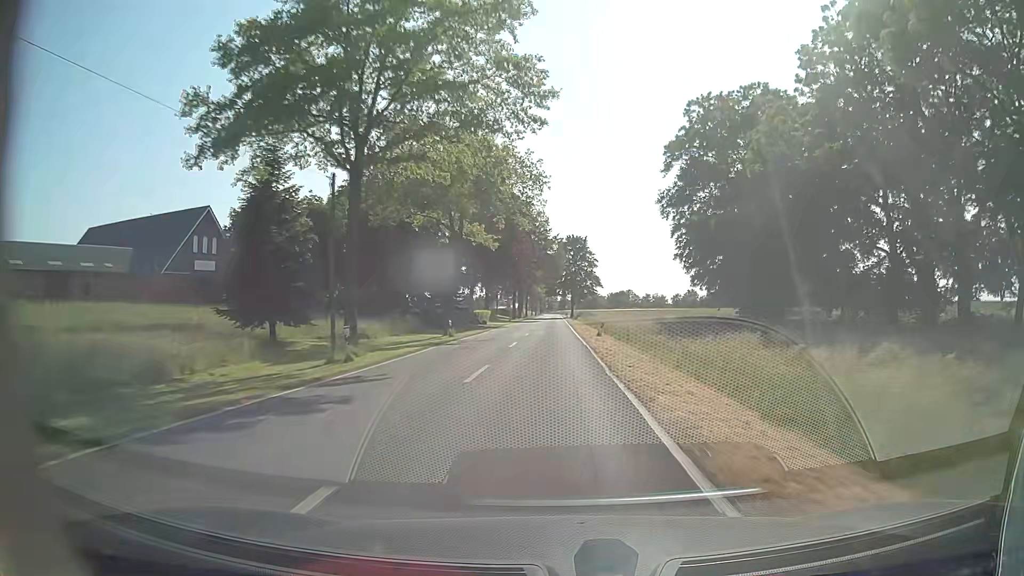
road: tertiary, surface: asphalt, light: Day
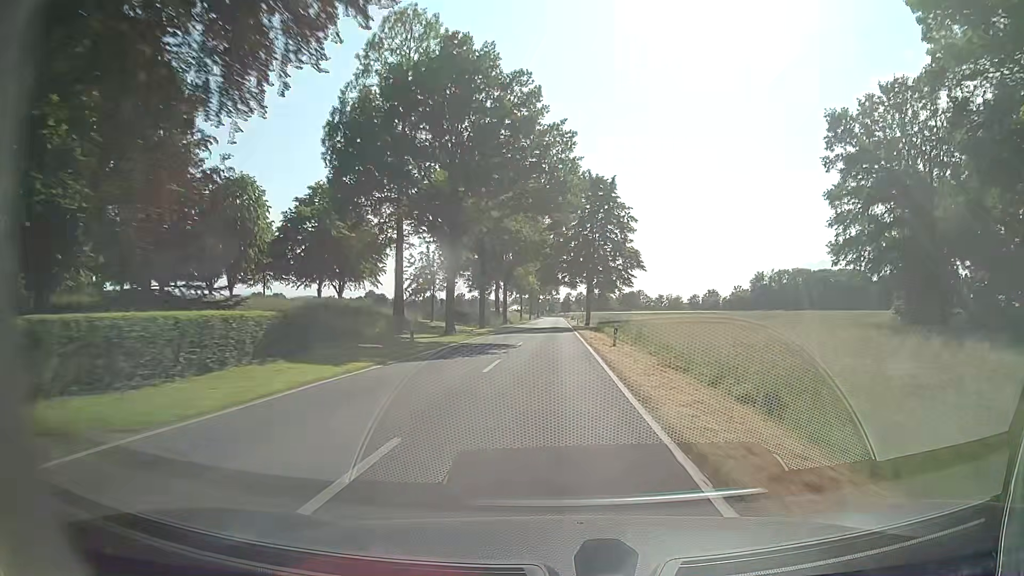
(-0.1, +58.6) m; 0°
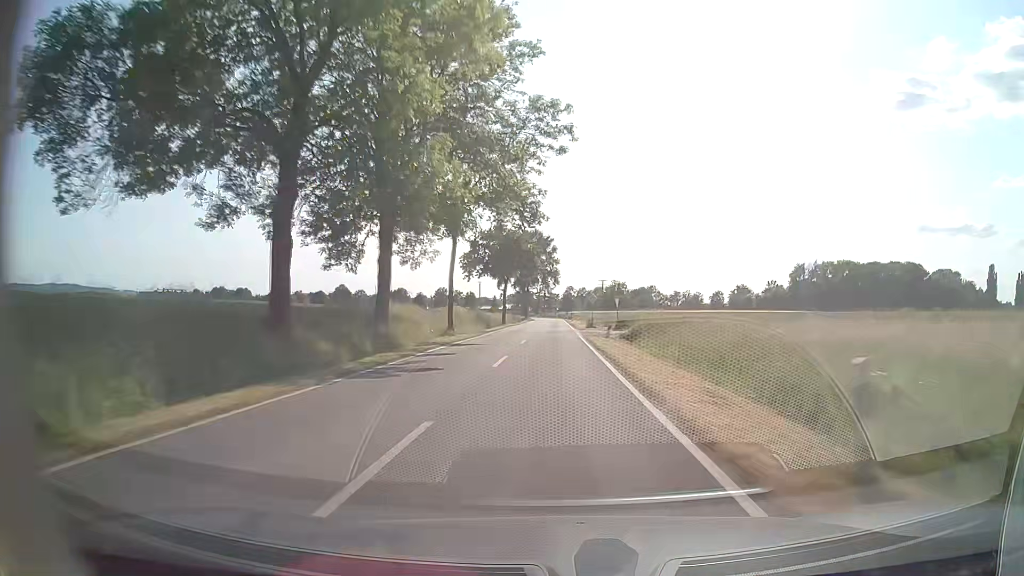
(0.0, +72.0) m; 0°
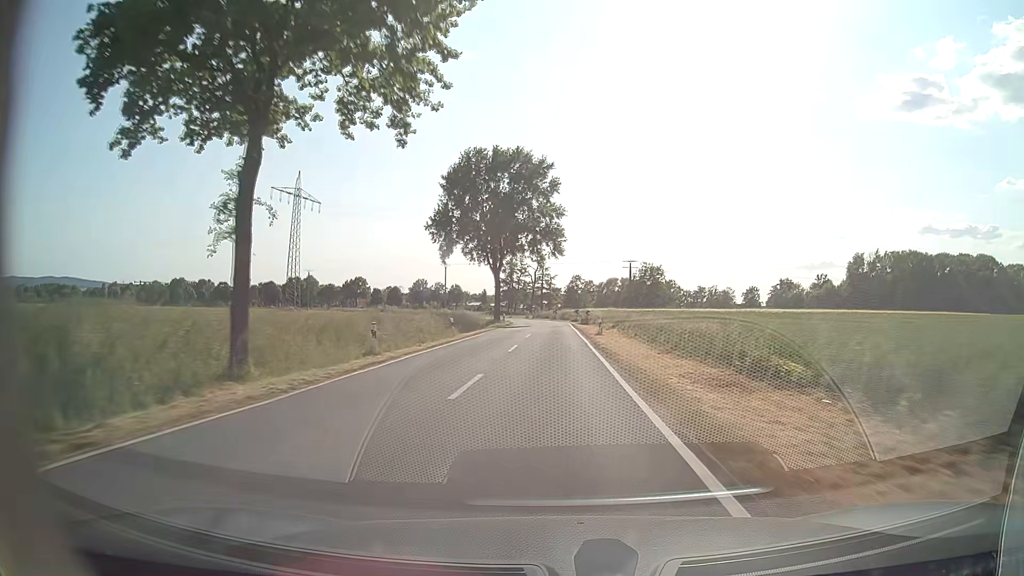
(-0.3, +66.9) m; -1°
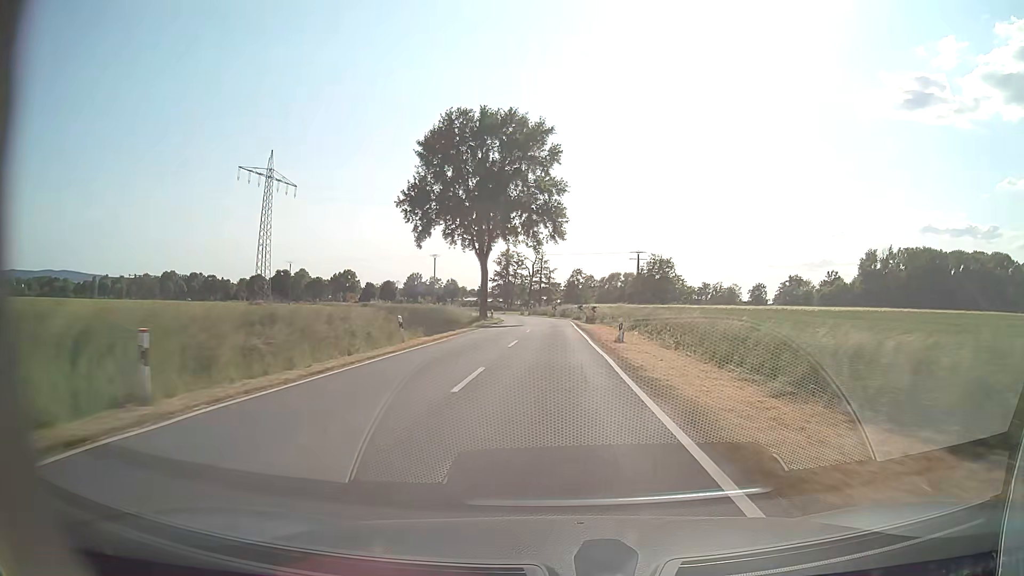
(0.0, +12.2) m; 0°
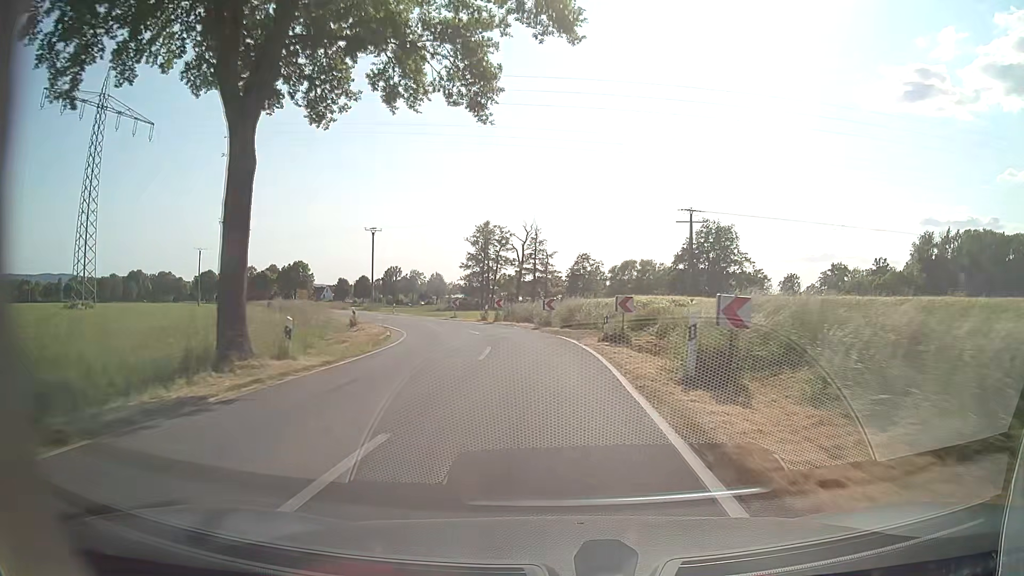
(+0.3, +43.6) m; 0°
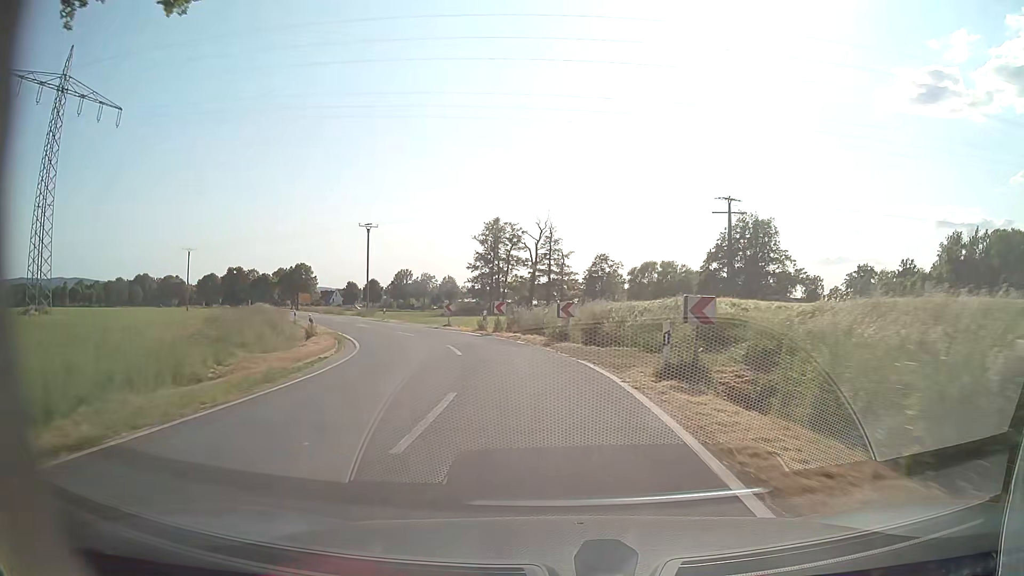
(-0.1, +9.1) m; -1°
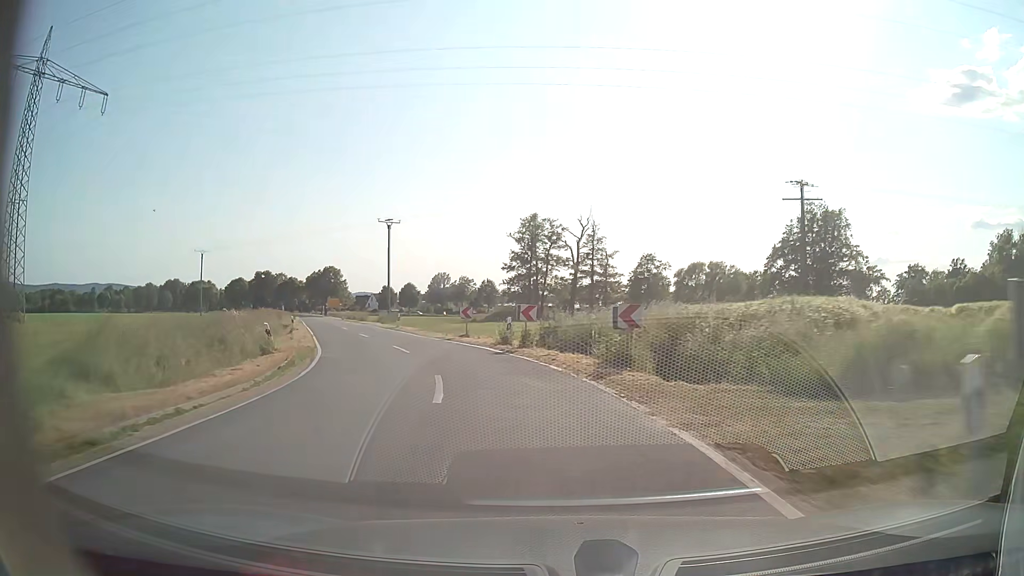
(-0.2, +8.4) m; -3°
(-1, +10) (-3, +20) (-6, +29) (-10, +38) (-14, +48) (-18, +57) (-22, +66) (-26, +75) (-30, +84) (-34, +94) m
